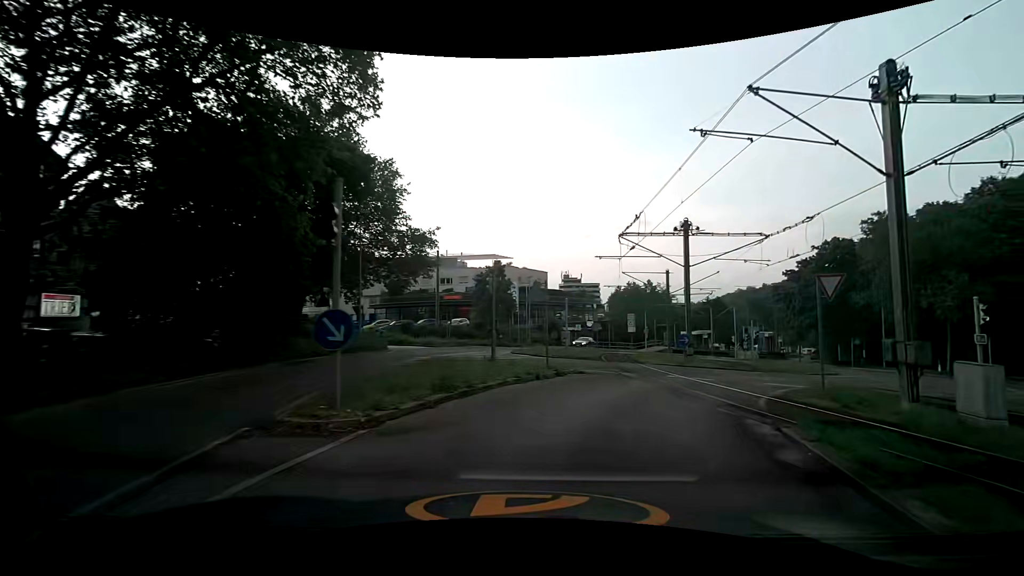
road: secondary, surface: asphalt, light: Day
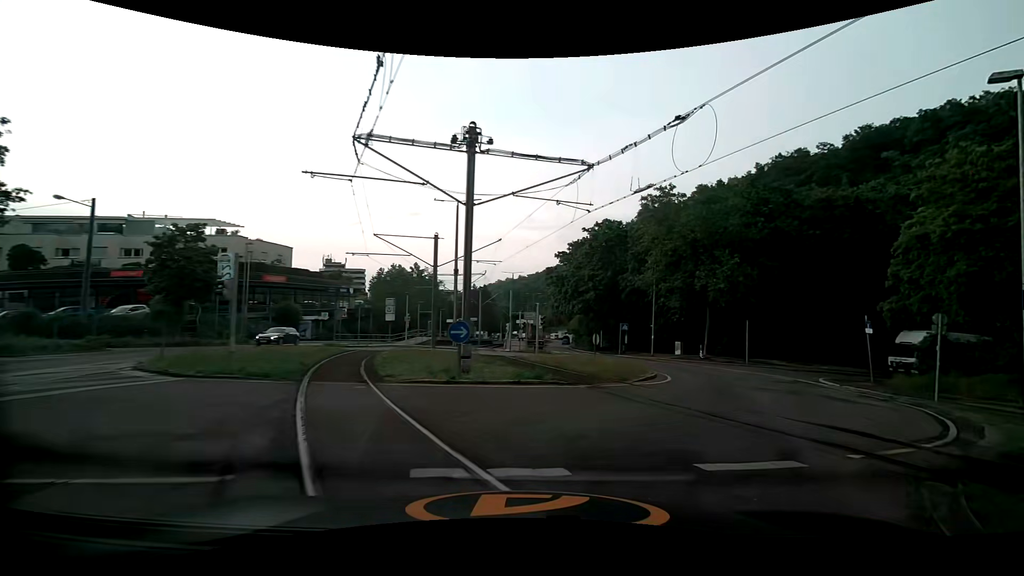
(+2.7, +12.7) m; +26°
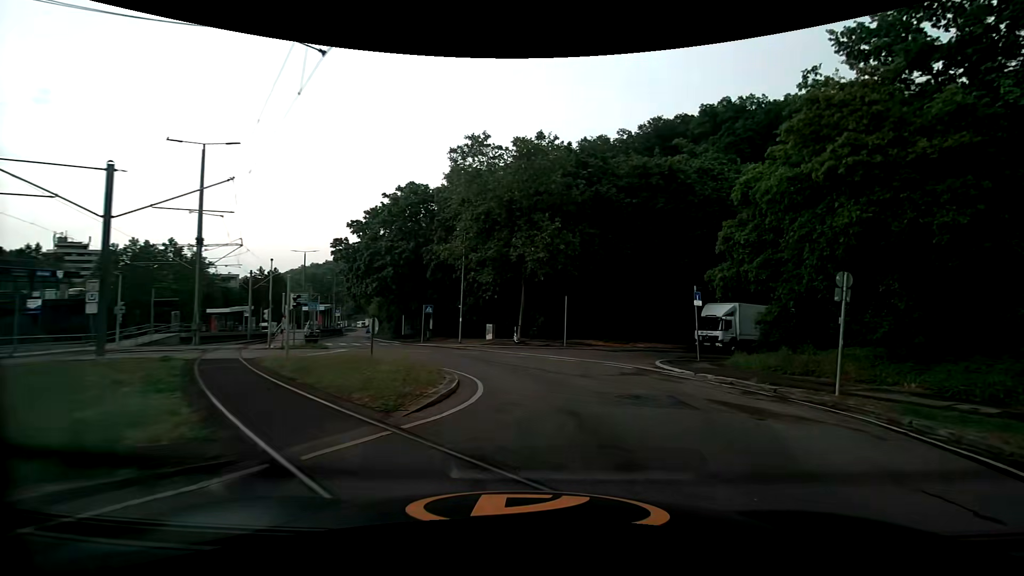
(+1.8, +8.8) m; +22°
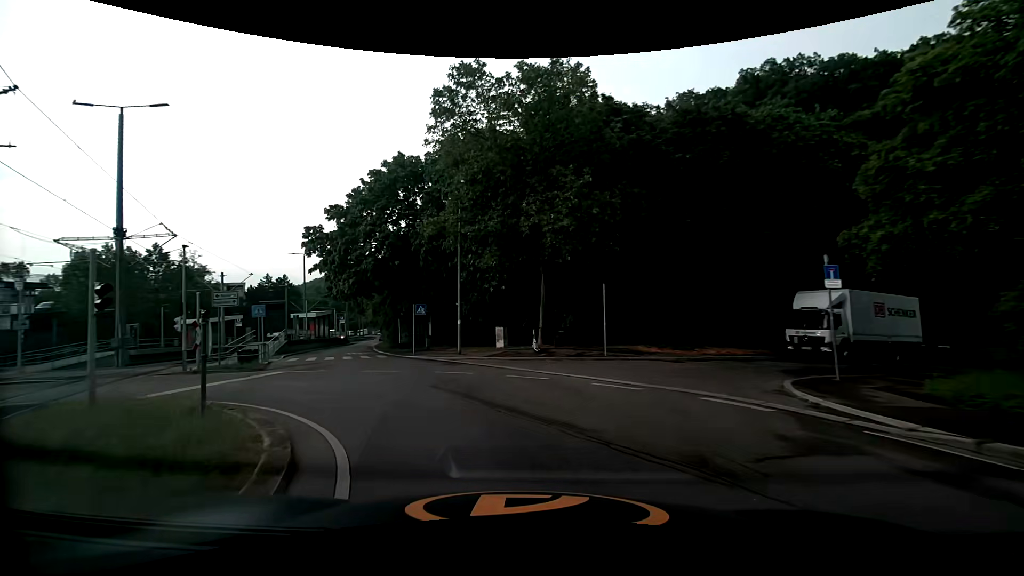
(+0.2, +9.6) m; -4°
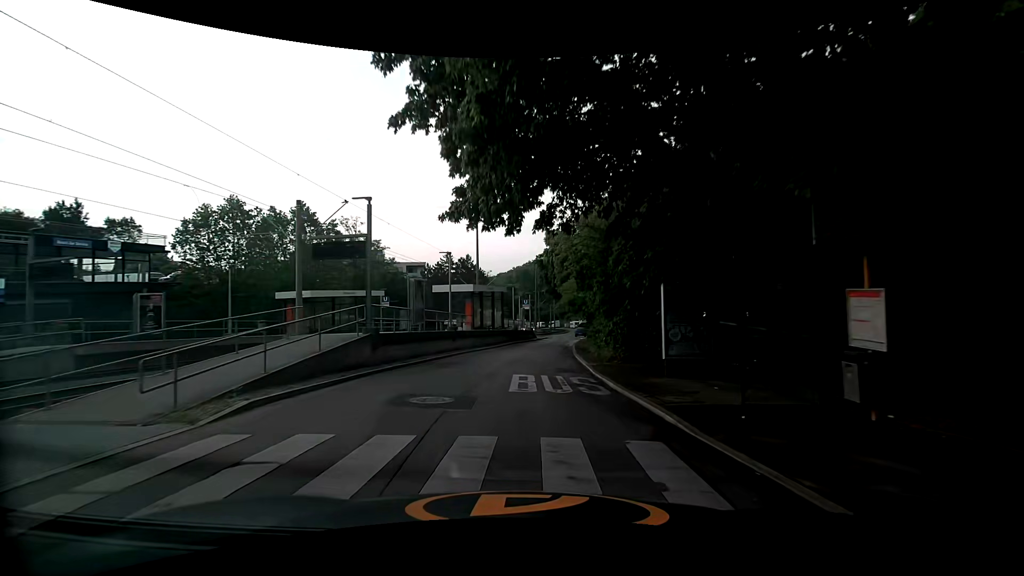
(-8.1, +26.6) m; -22°
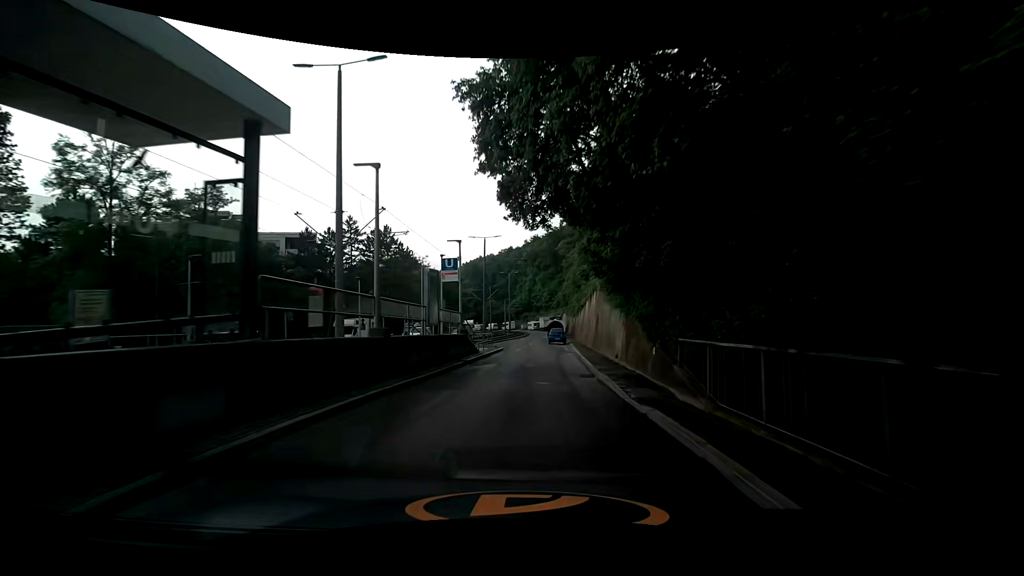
(+1.1, +33.0) m; +5°
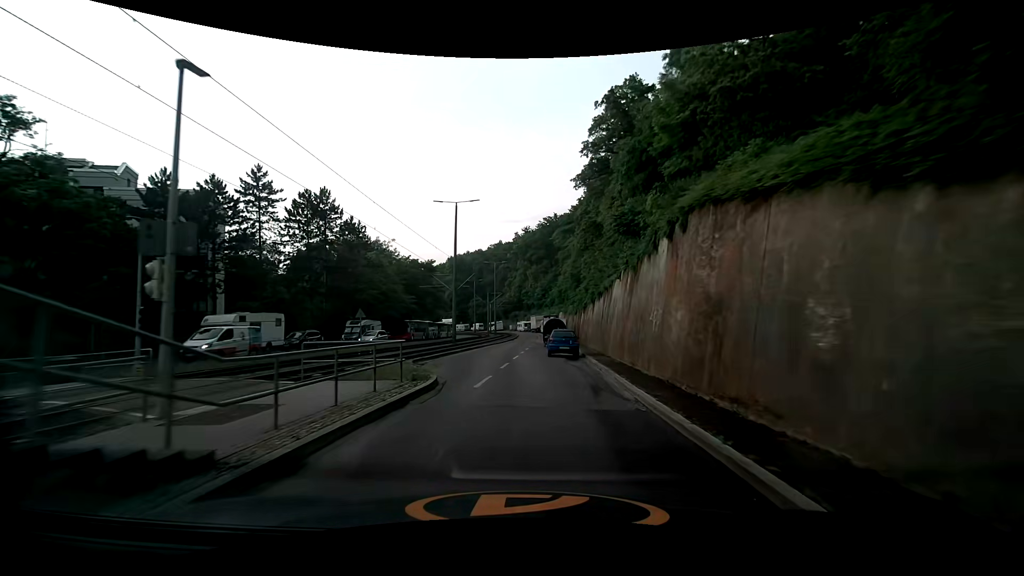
(+0.6, +20.1) m; +1°
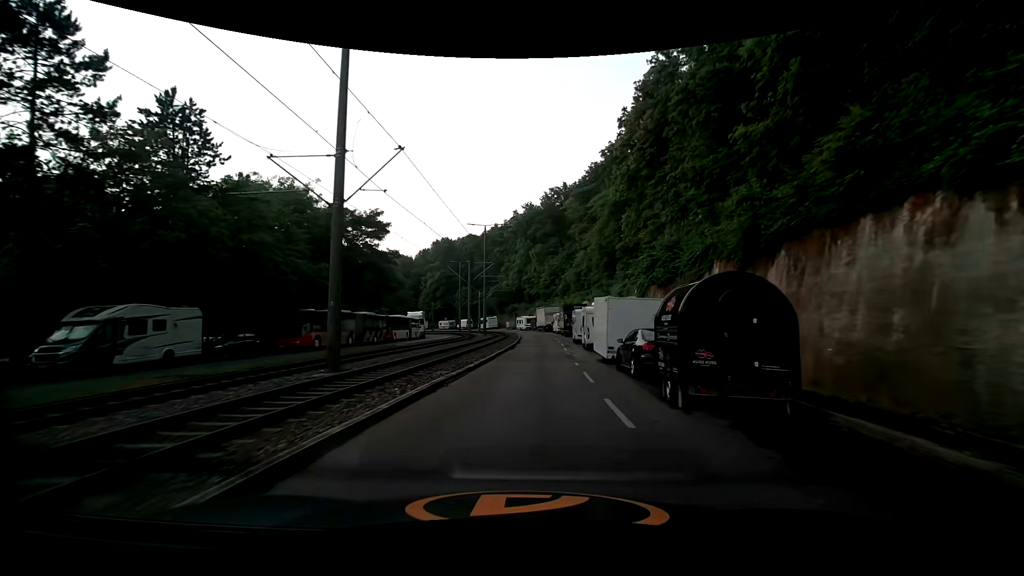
(-1.1, +34.8) m; +1°
(0, +10) (0, +20) (+1, +30) (+1, +40) (+1, +50) (+1, +60) (0, +70) (-1, +80) (-3, +90) (-6, +99) m
